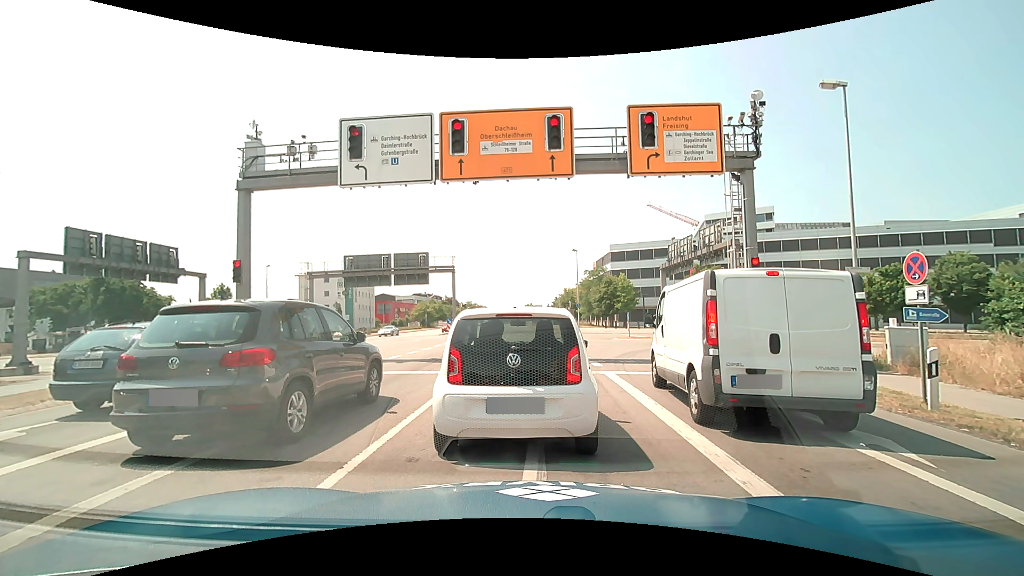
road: primary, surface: asphalt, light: Day
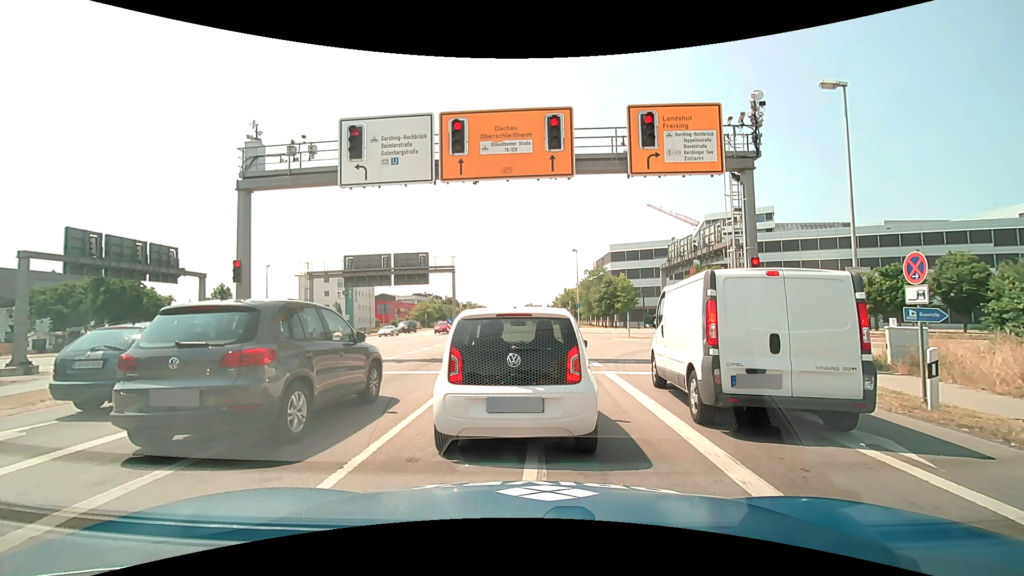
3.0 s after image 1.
(0.0, 0.0) m; 0°
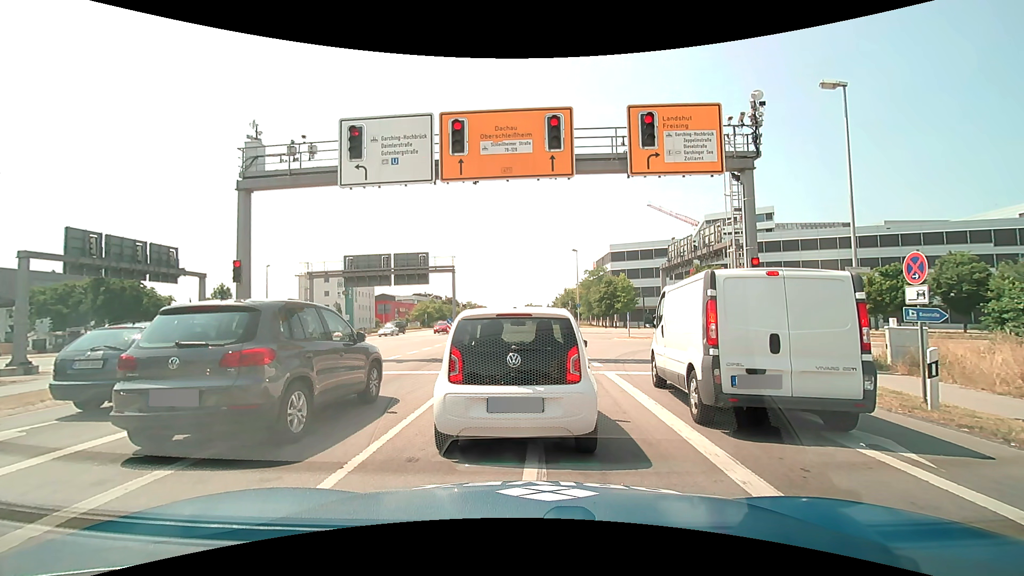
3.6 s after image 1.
(0.0, 0.0) m; 0°
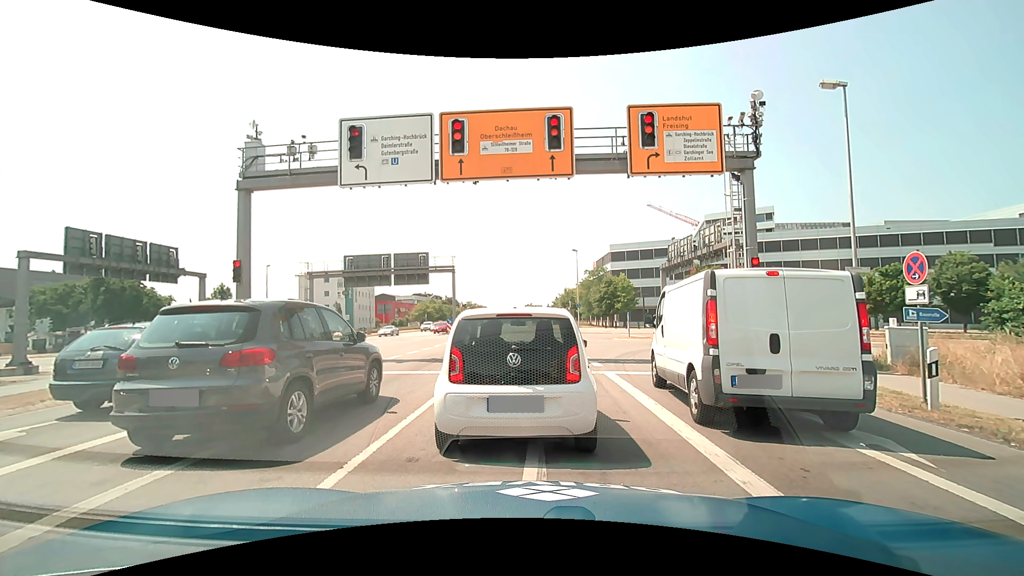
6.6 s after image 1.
(0.0, 0.0) m; 0°
